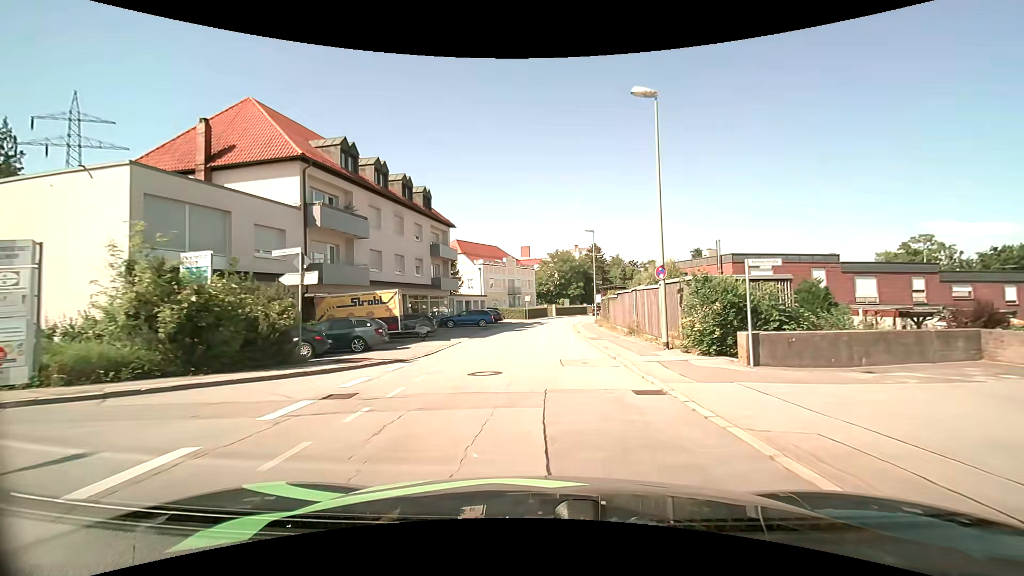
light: Day
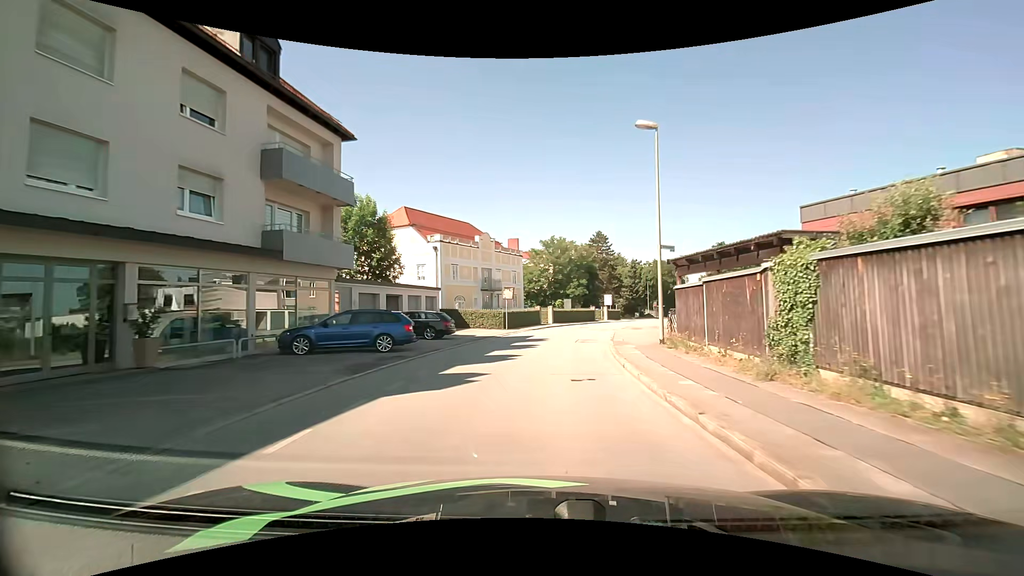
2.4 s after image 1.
(0.0, +25.3) m; +1°
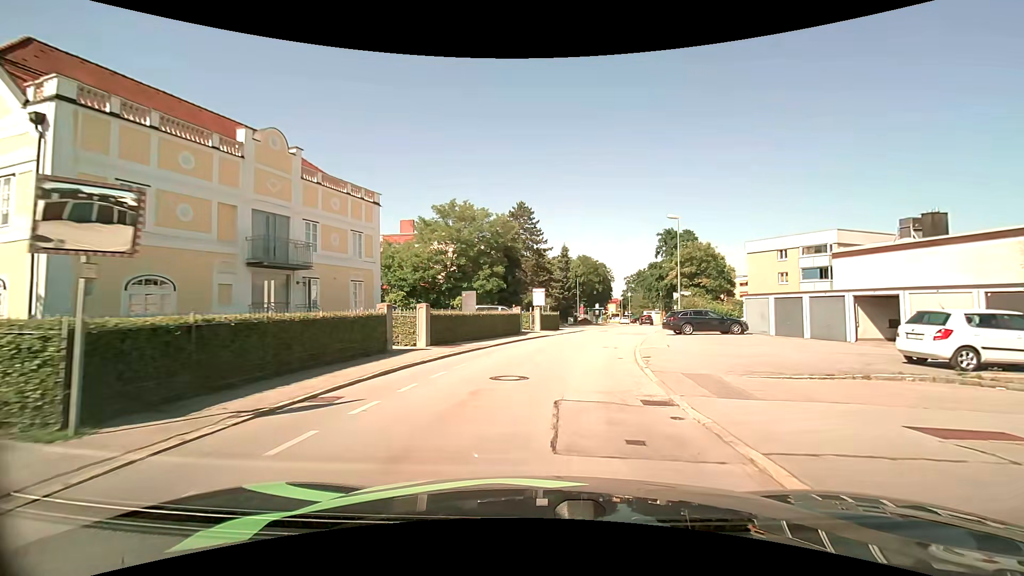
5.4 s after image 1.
(+2.0, +29.3) m; +10°
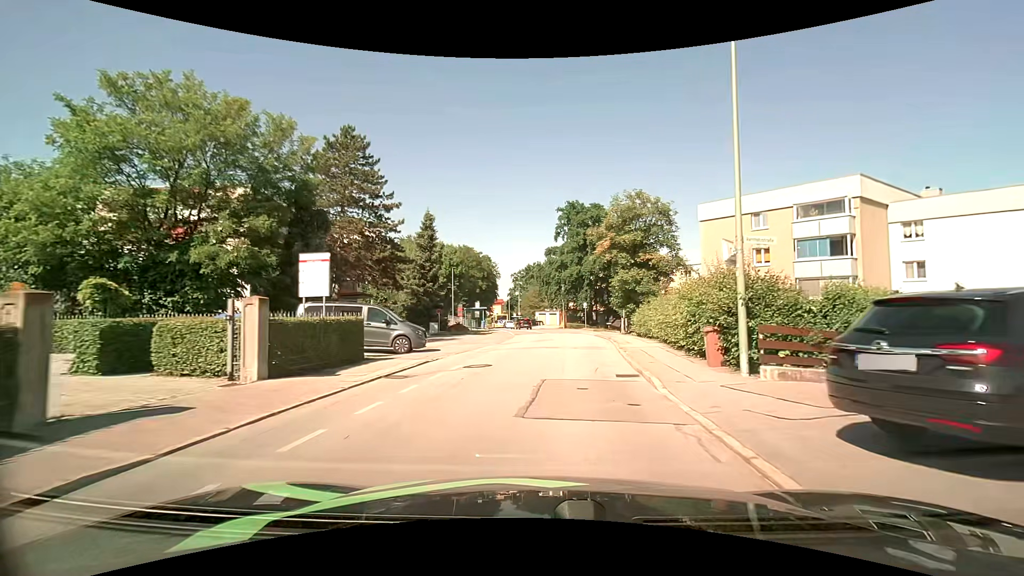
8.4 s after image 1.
(+3.0, +26.6) m; +13°
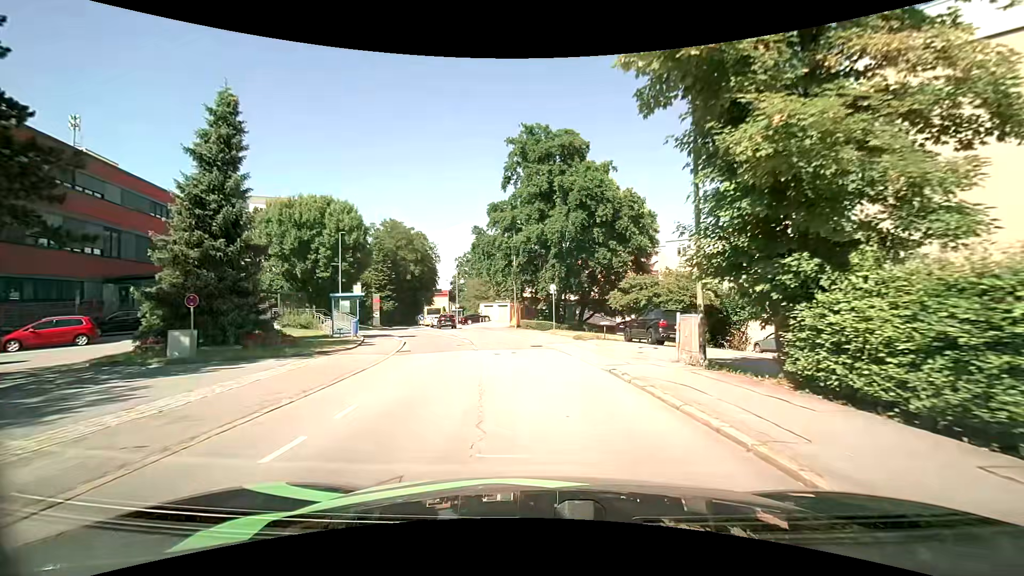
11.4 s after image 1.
(+1.4, +25.9) m; +5°
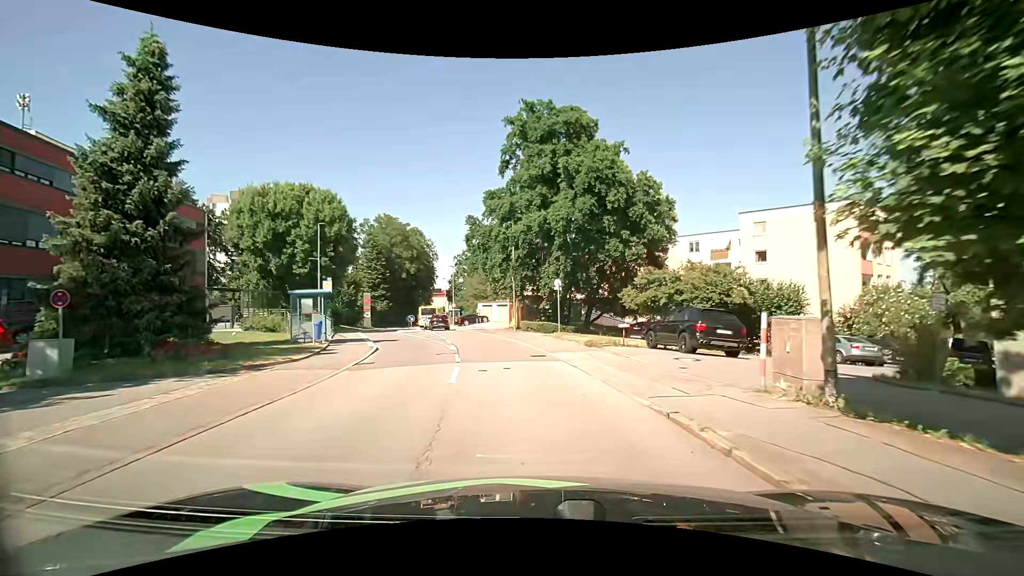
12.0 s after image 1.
(0.0, +4.8) m; 0°
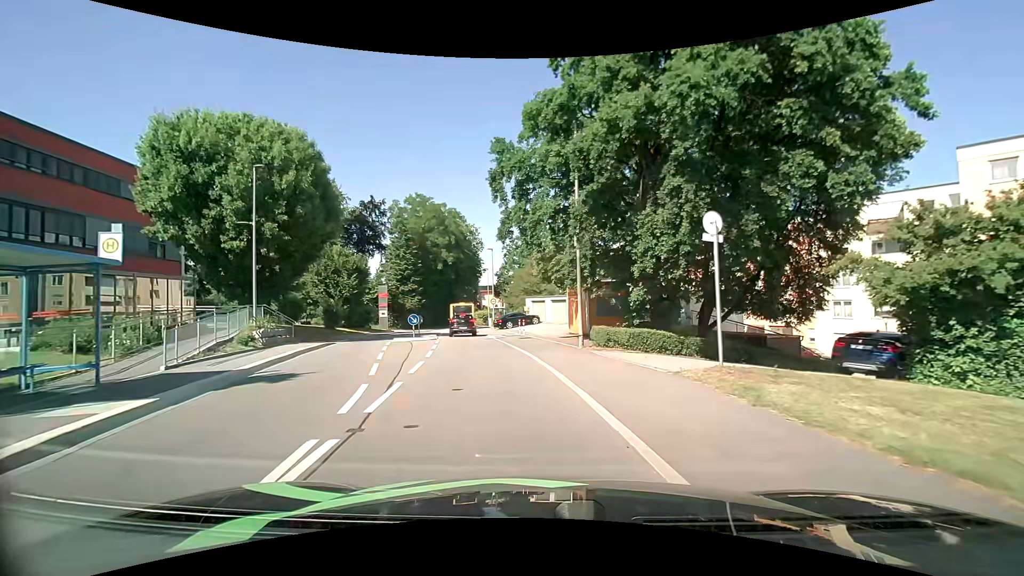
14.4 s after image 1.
(-0.9, +17.1) m; -6°
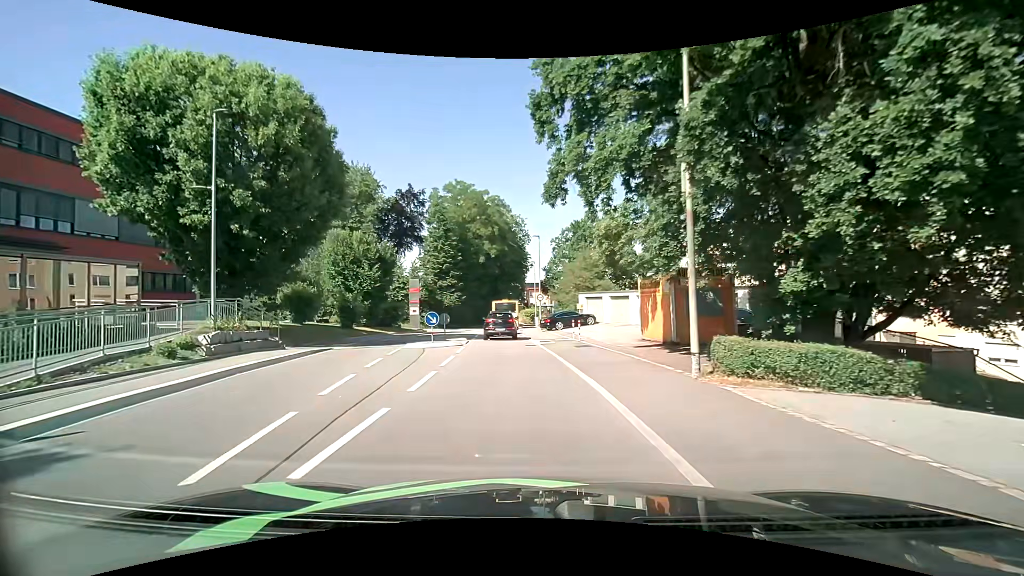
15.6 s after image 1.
(-0.4, +7.5) m; -7°
(-1, +10) (-1, +20) (-2, +30) (-3, +40) (-4, +50) (-4, +60) (-3, +70) (-3, +80) (-2, +90) (0, +100) m
